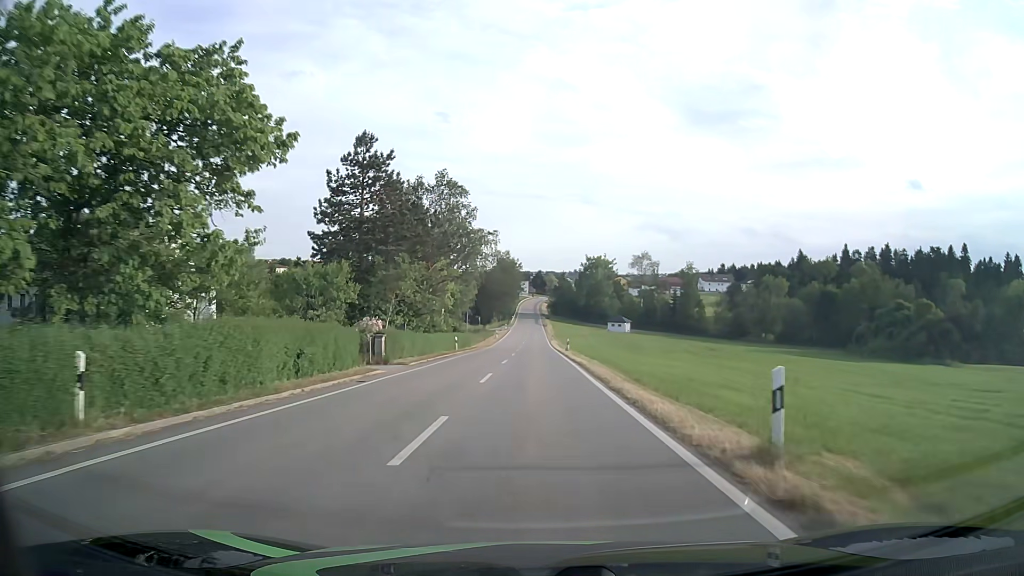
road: tertiary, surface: asphalt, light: Day
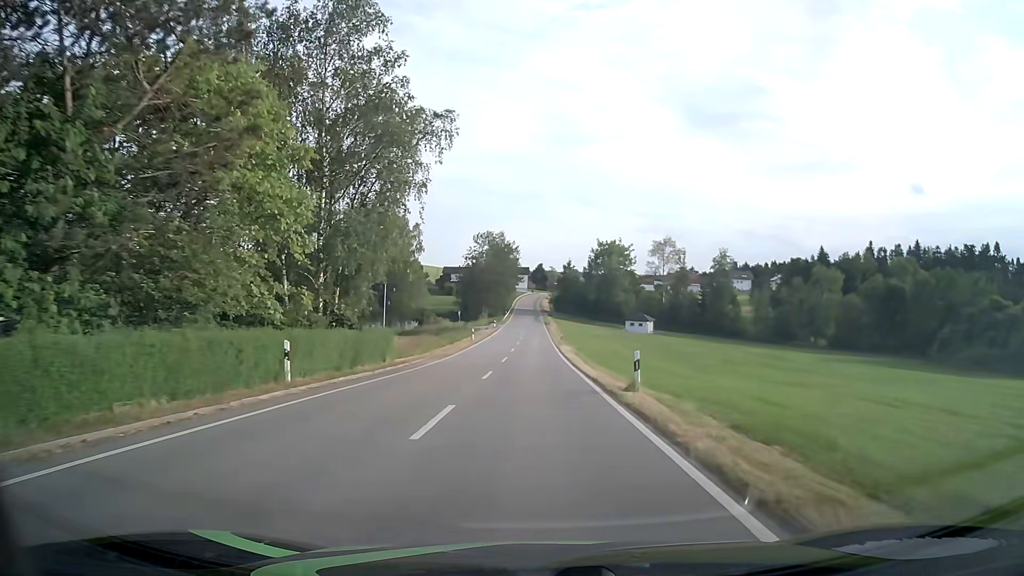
(+0.1, +33.9) m; 0°
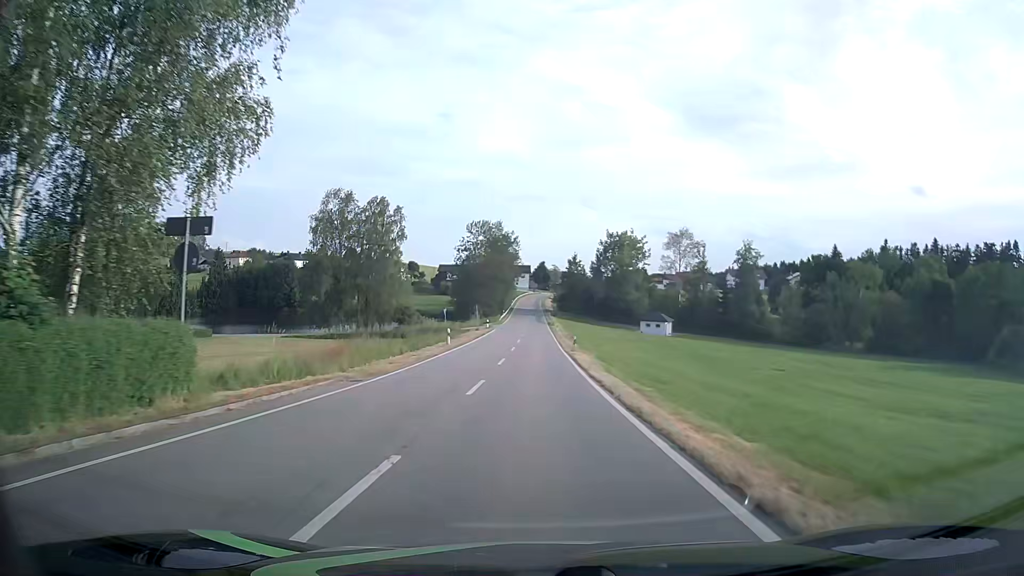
(0.0, +17.2) m; 0°
(0, +10) (0, +20) (0, +30) (0, +40) (0, +50) (0, +60) (0, +70) (0, +80) (0, +90) (0, +100) m
